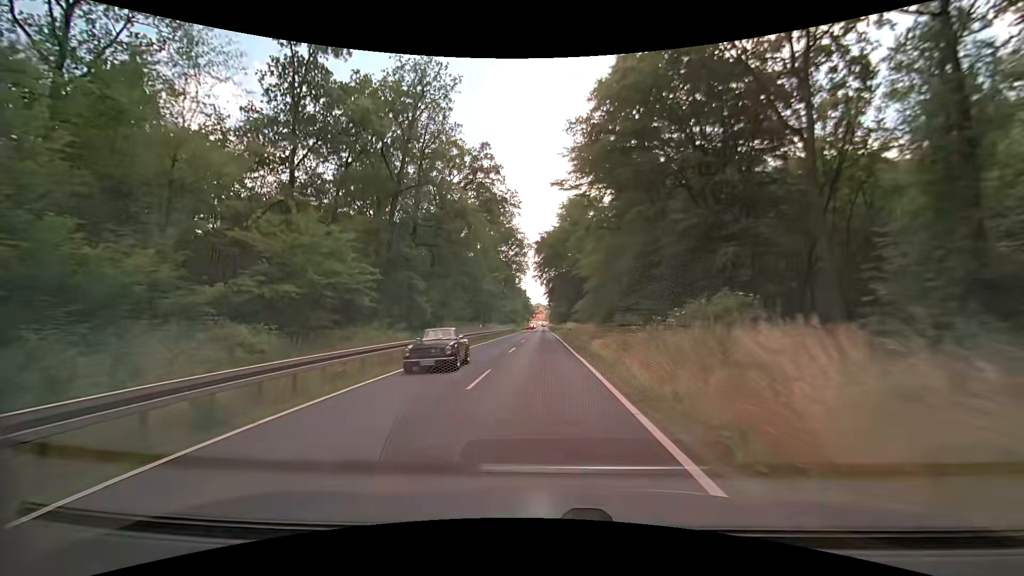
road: secondary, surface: asphalt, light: Day
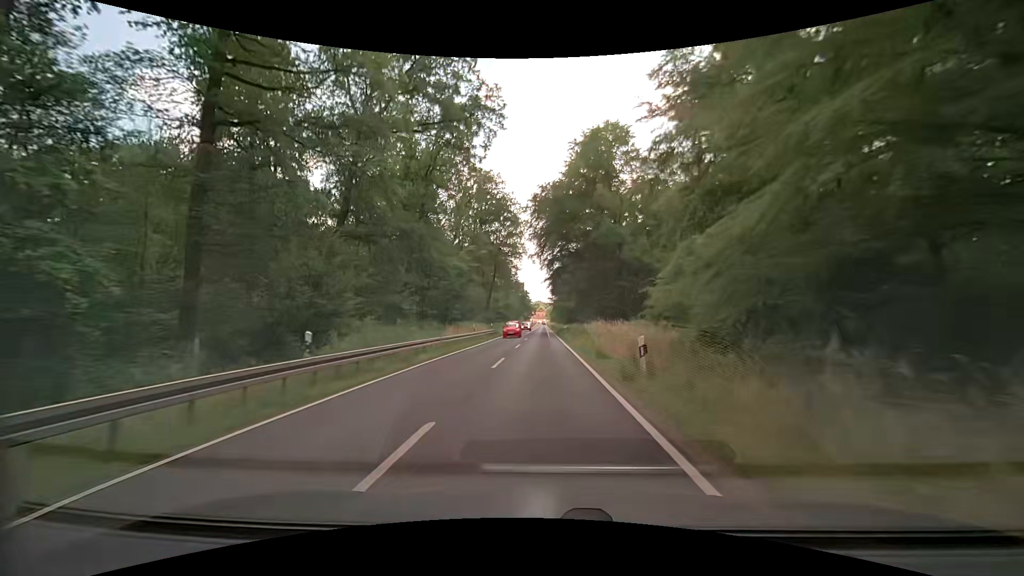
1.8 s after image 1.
(-0.2, +31.1) m; 0°
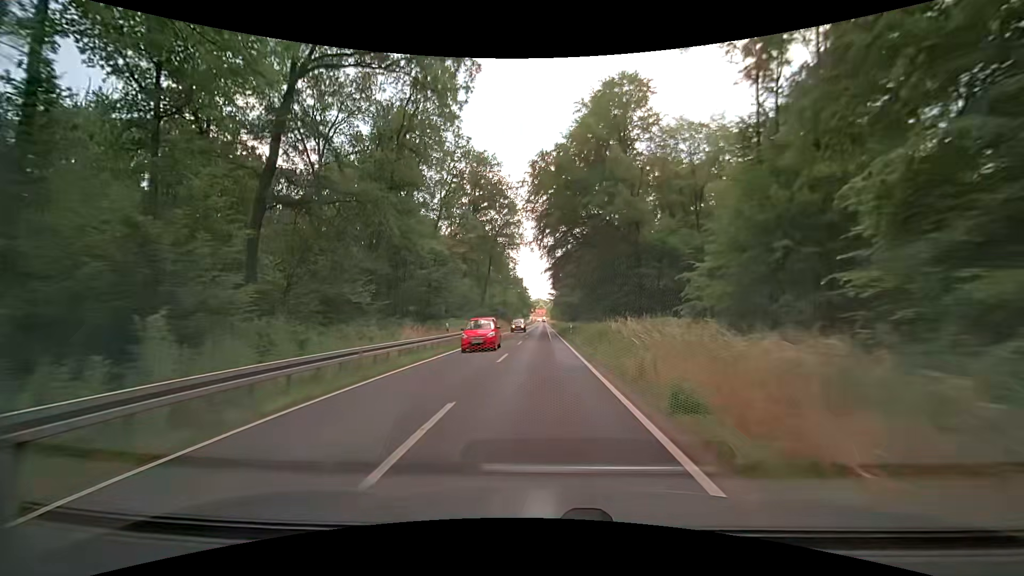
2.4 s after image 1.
(0.0, +10.5) m; 0°
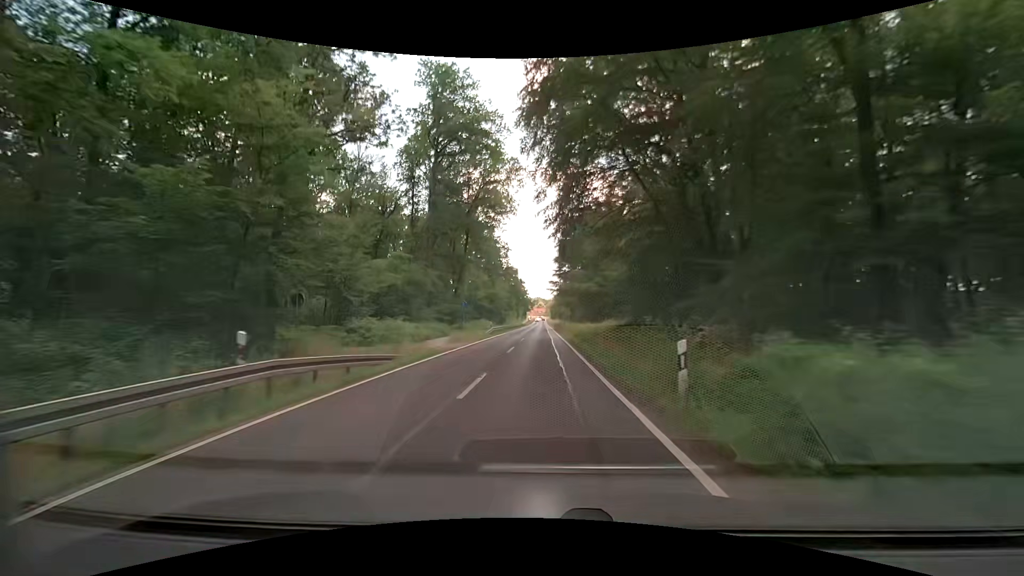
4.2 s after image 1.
(-0.2, +31.5) m; 0°
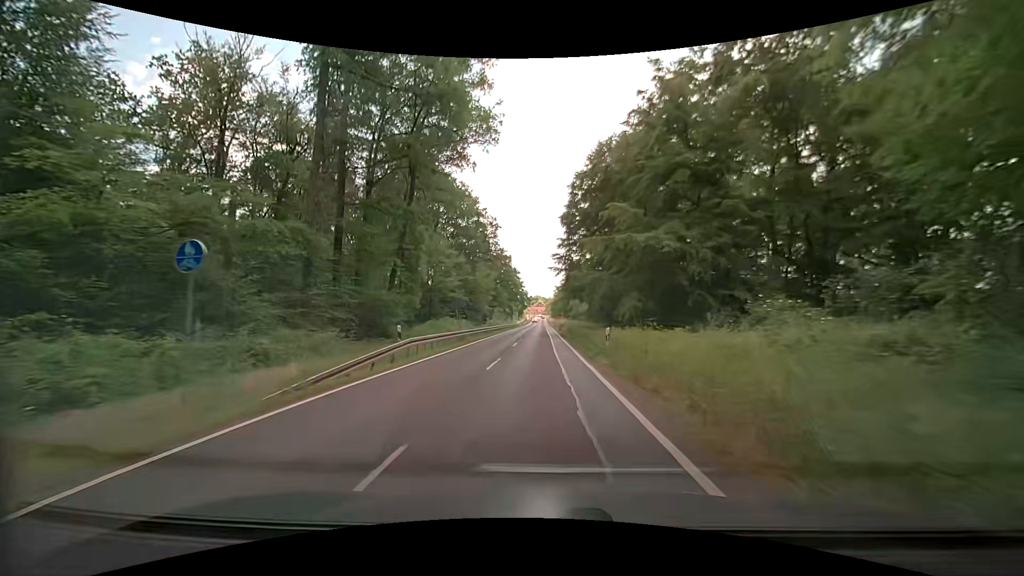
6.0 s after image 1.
(+0.1, +31.1) m; 0°
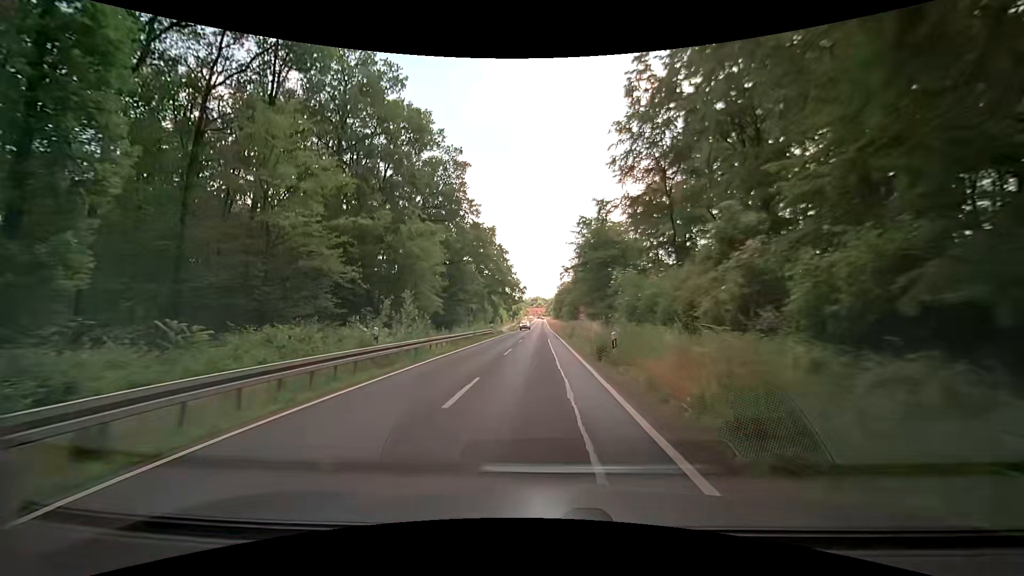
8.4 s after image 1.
(+0.4, +41.5) m; 0°
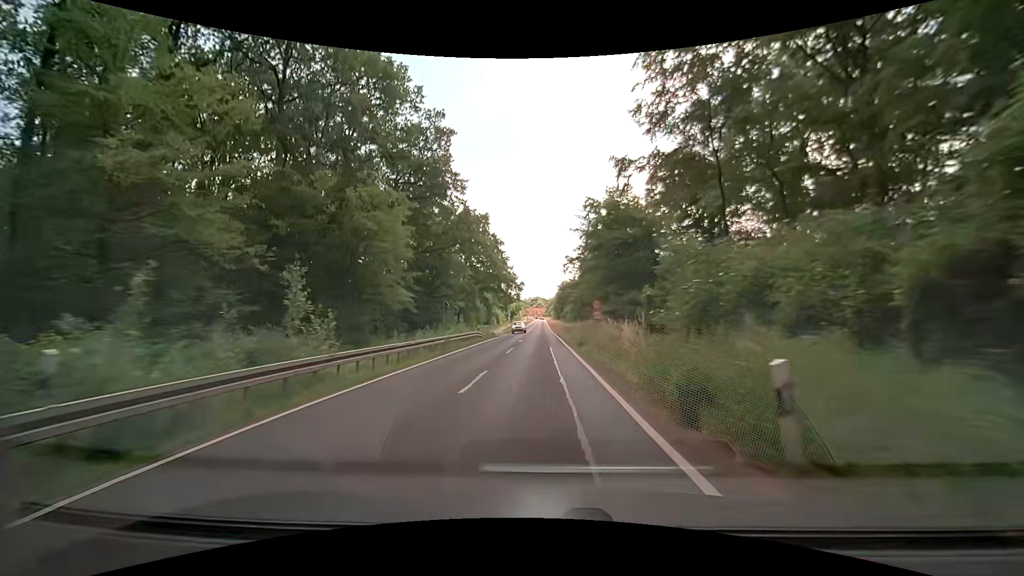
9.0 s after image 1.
(0.0, +10.5) m; 0°
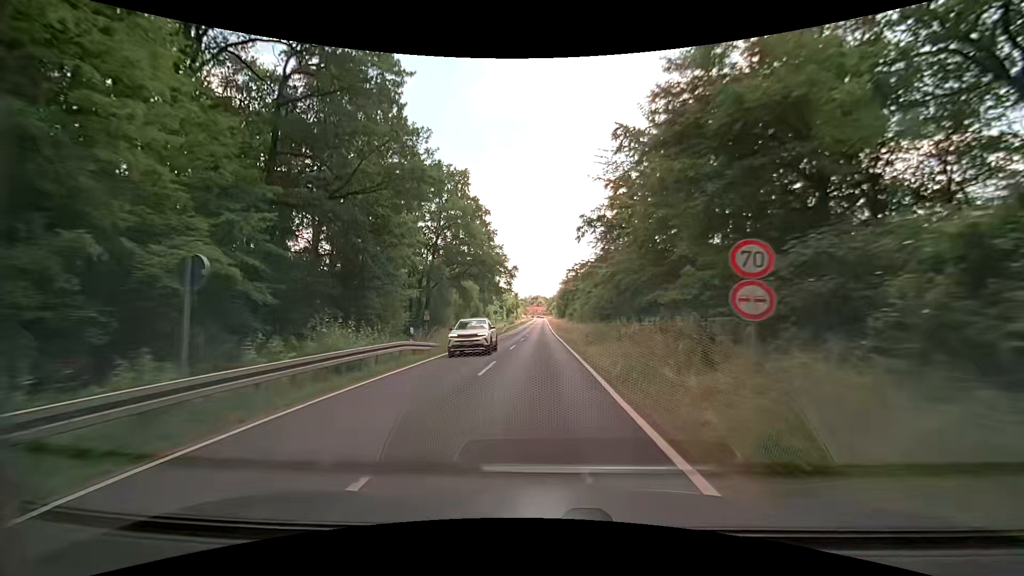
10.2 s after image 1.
(+0.1, +21.0) m; +1°
(0, +10) (0, +20) (0, +30) (0, +40) (0, +50) (-1, +60) (-1, +70) (-1, +80) (-1, +90) (-1, +100) m
